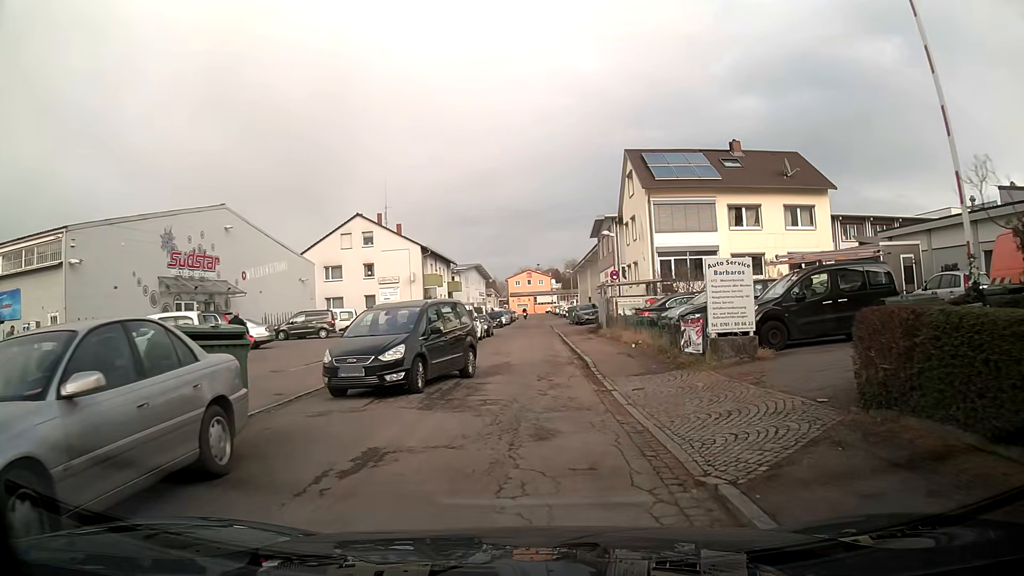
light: Day
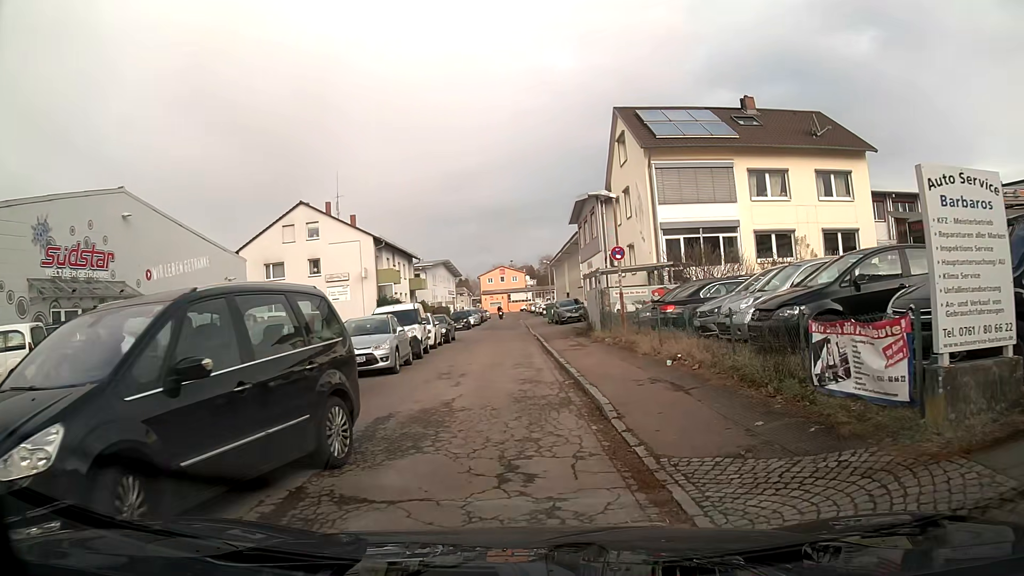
(+0.1, +8.3) m; +1°
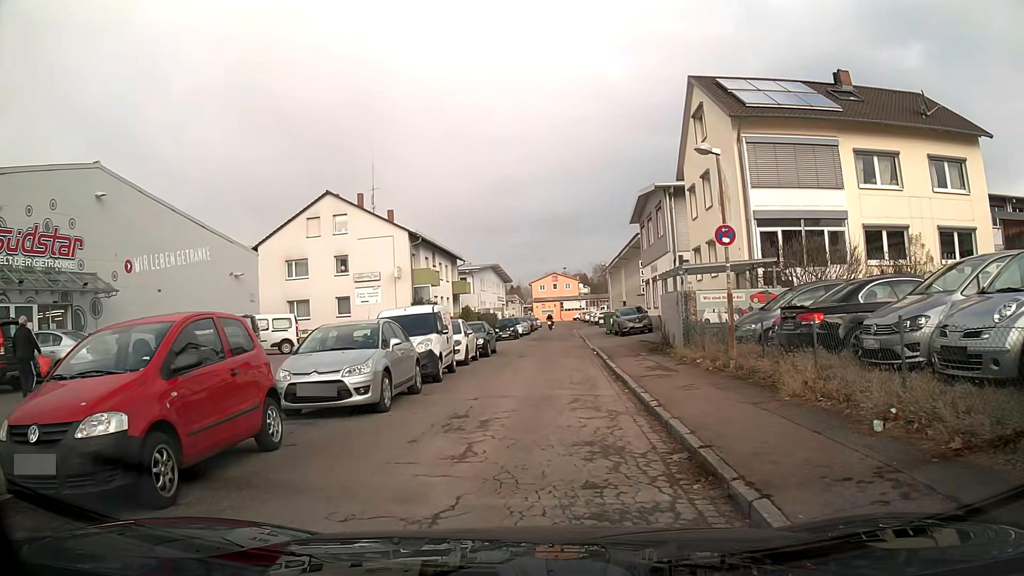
(-0.2, +6.0) m; -5°
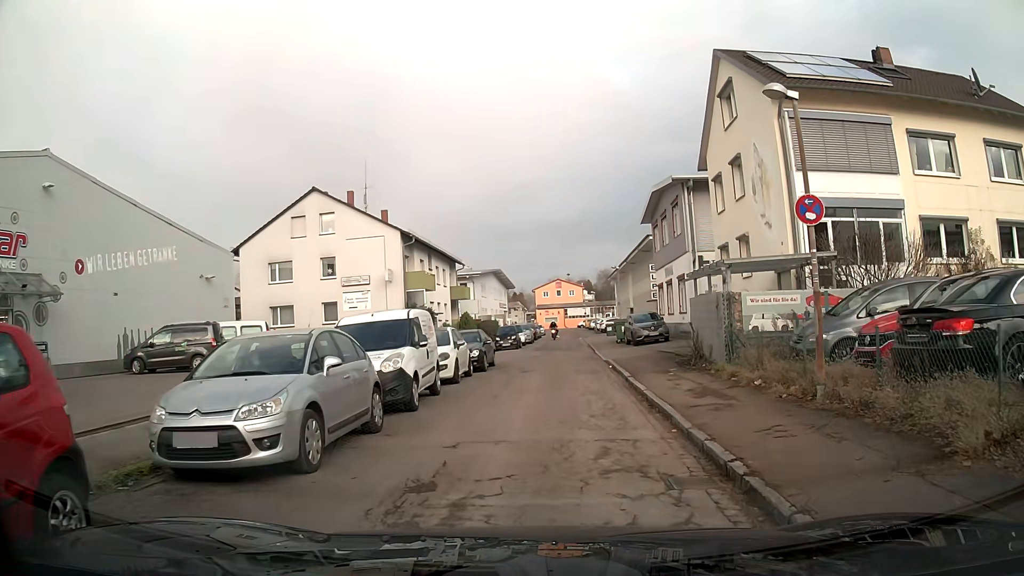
(+0.1, +3.9) m; +2°
(0, +10) (+1, +20) (+1, +30) (+1, +40) (+1, +50) (+2, +60) (+2, +70) (+3, +80) (+3, +90) (+3, +100) m
